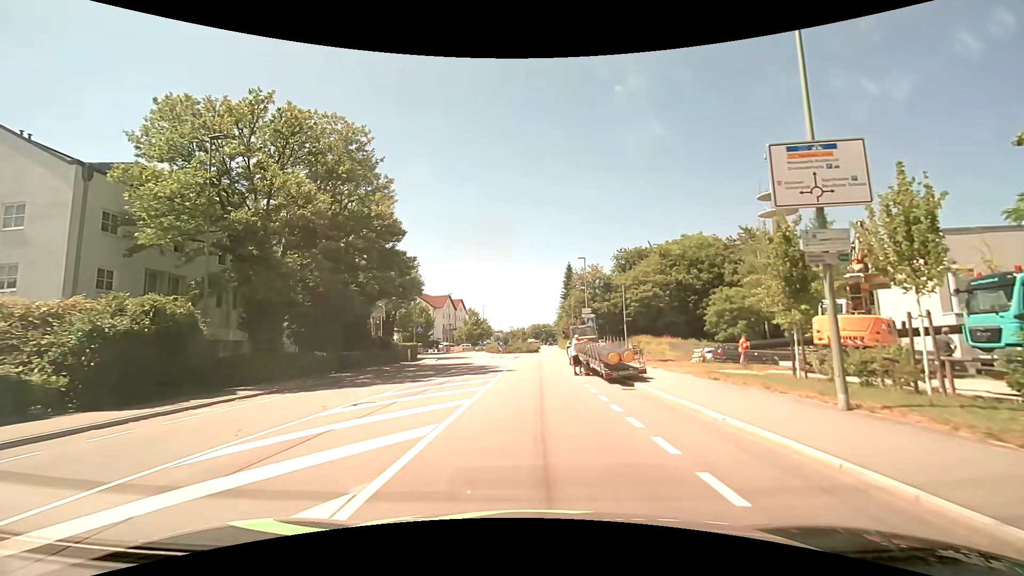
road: tertiary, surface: asphalt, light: Day
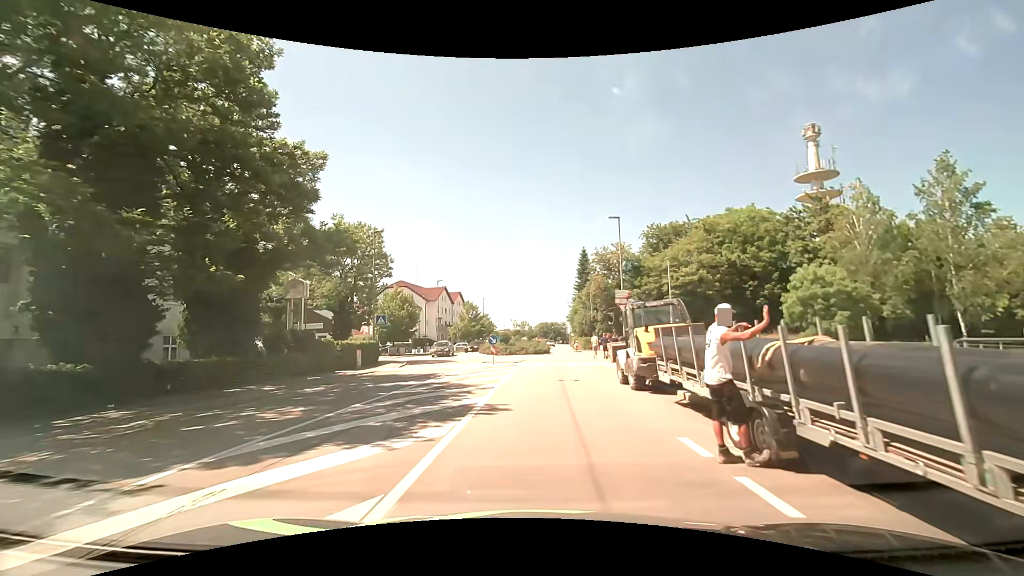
(-0.2, +16.3) m; 0°
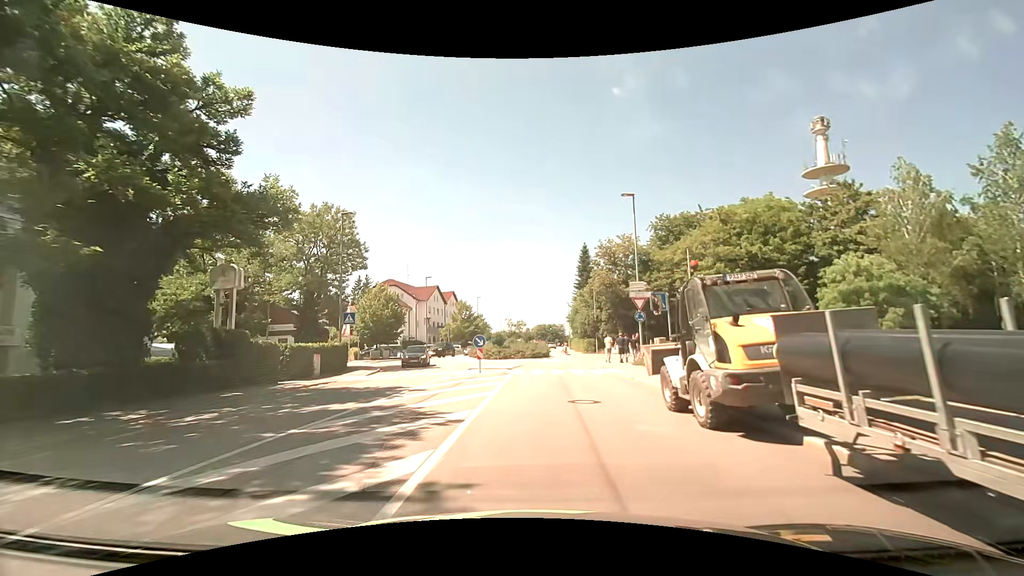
(-0.1, +6.0) m; 0°
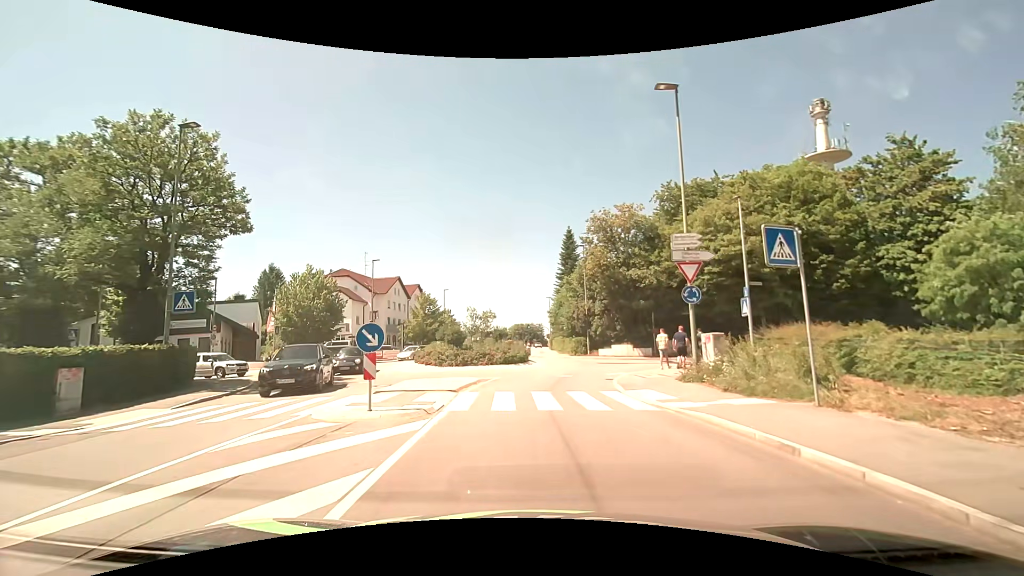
(+0.3, +12.8) m; +2°
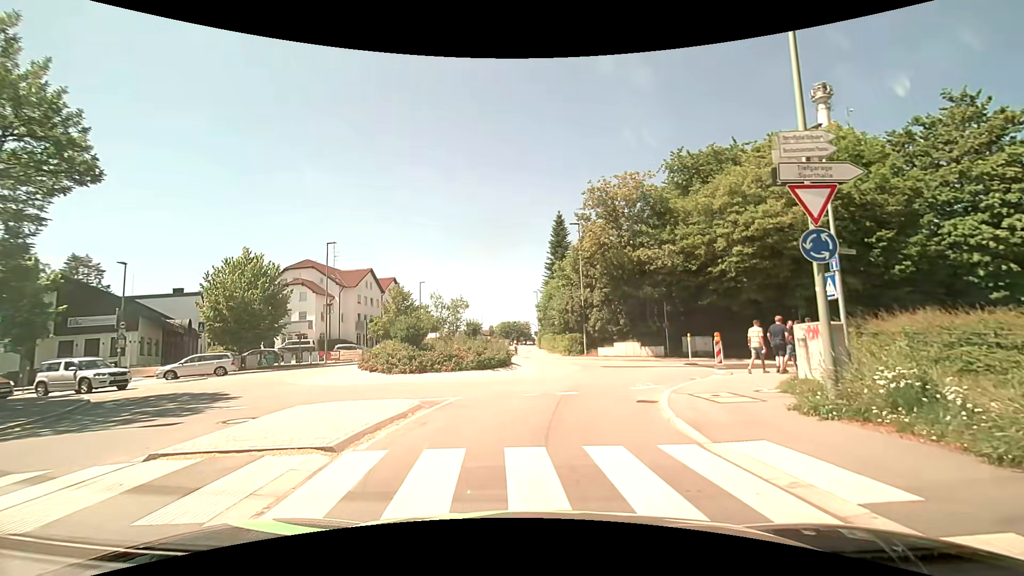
(+0.2, +7.8) m; +2°
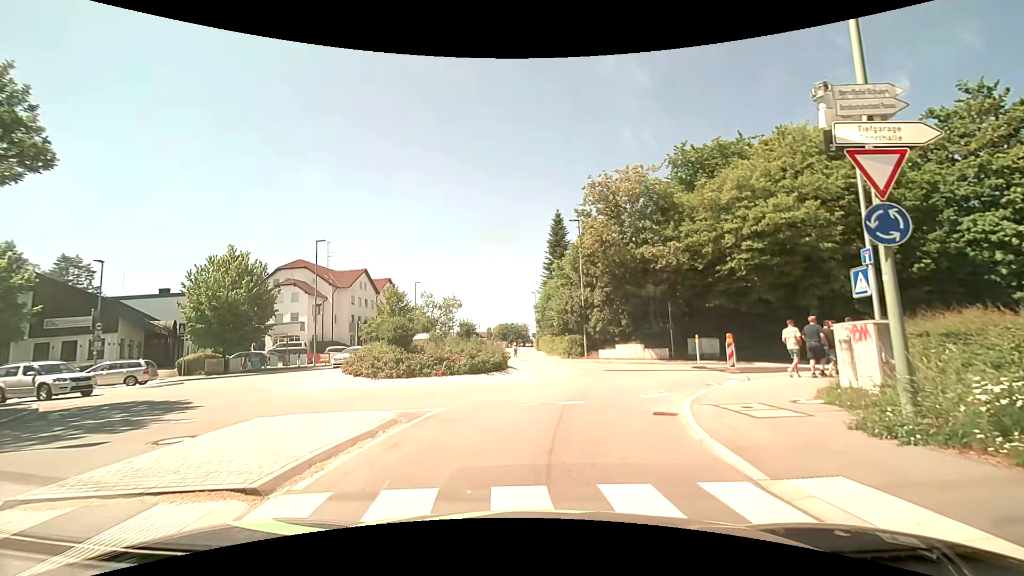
(0.0, +1.7) m; +2°
(0, +10) (+2, +20) (+2, +30) (-2, +39) (-5, +48) (-6, +58) (-6, +68) (-7, +78) (-7, +88) (-7, +98) m
